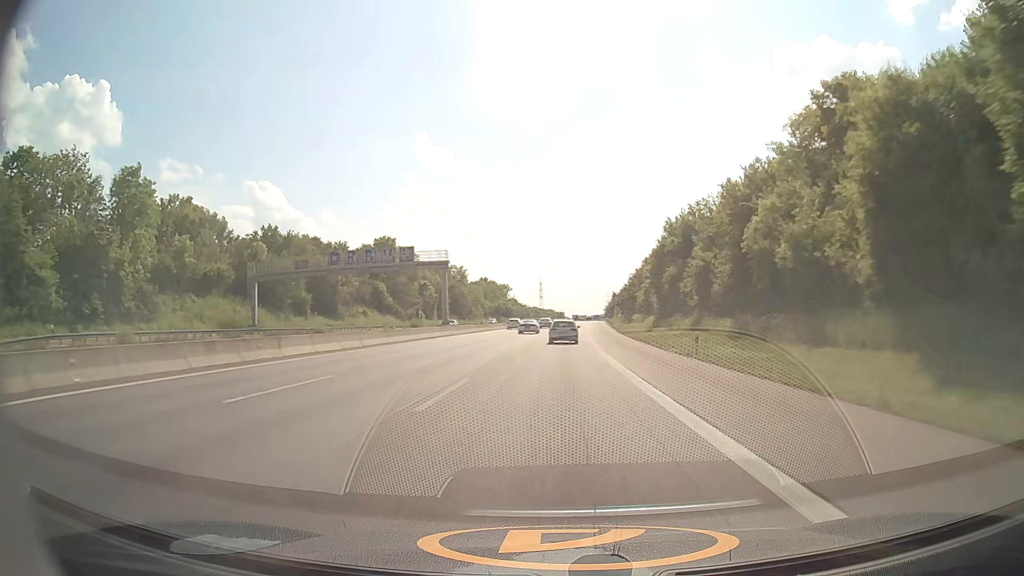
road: motorway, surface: asphalt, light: Day
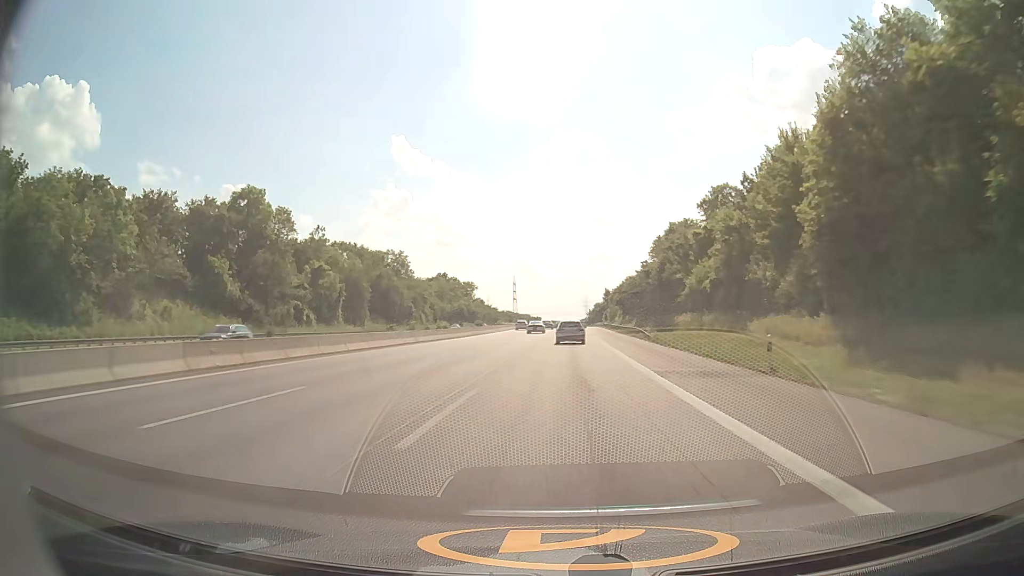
(+0.8, +56.6) m; +2°
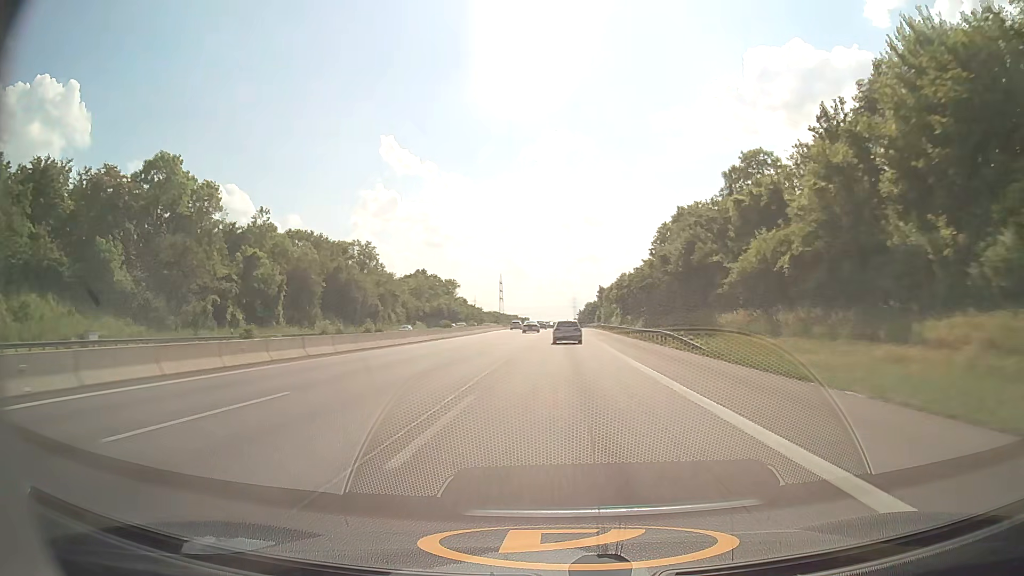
(+0.2, +18.8) m; +1°
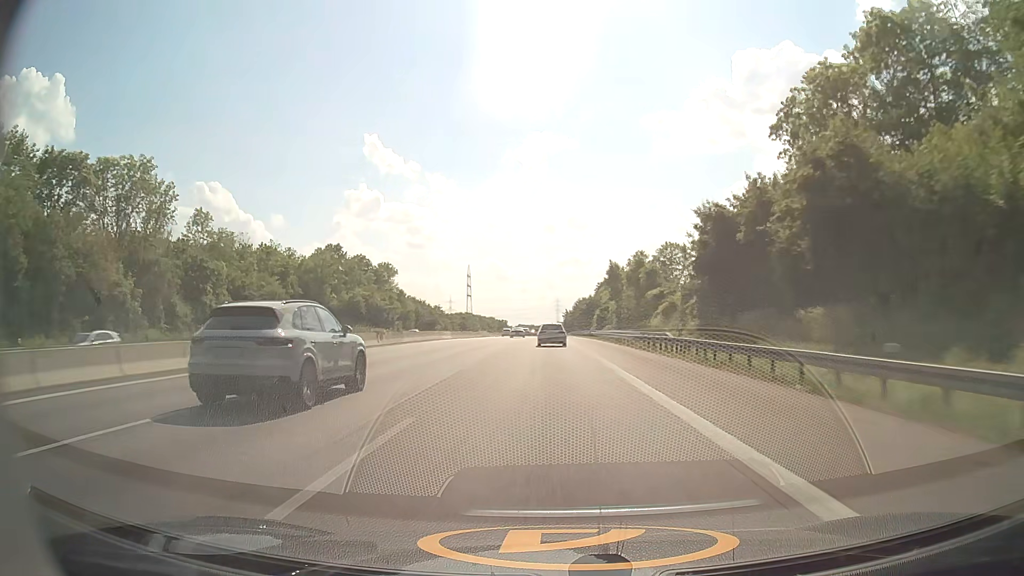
(+1.5, +74.2) m; +2°
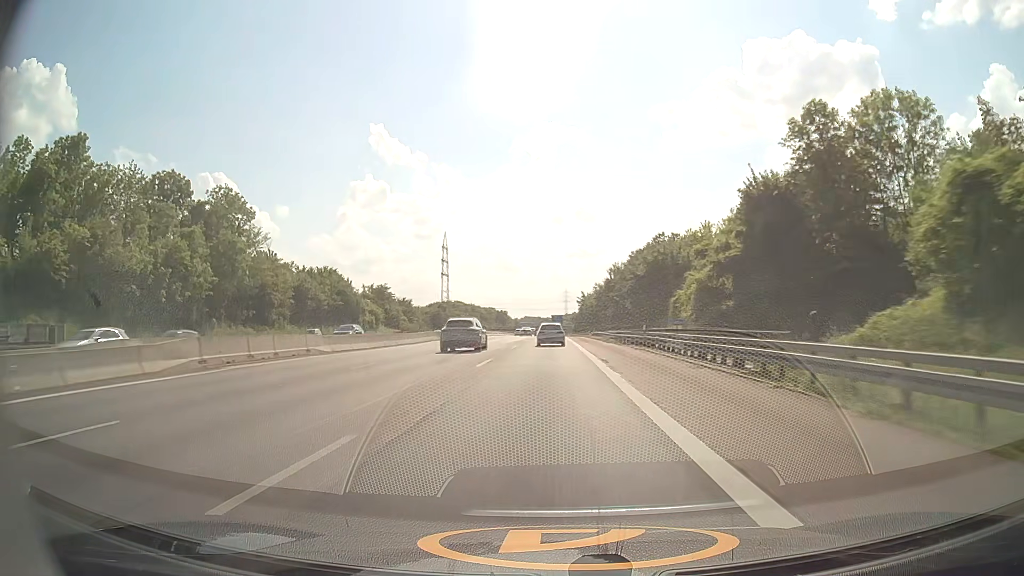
(-0.5, +90.9) m; -1°
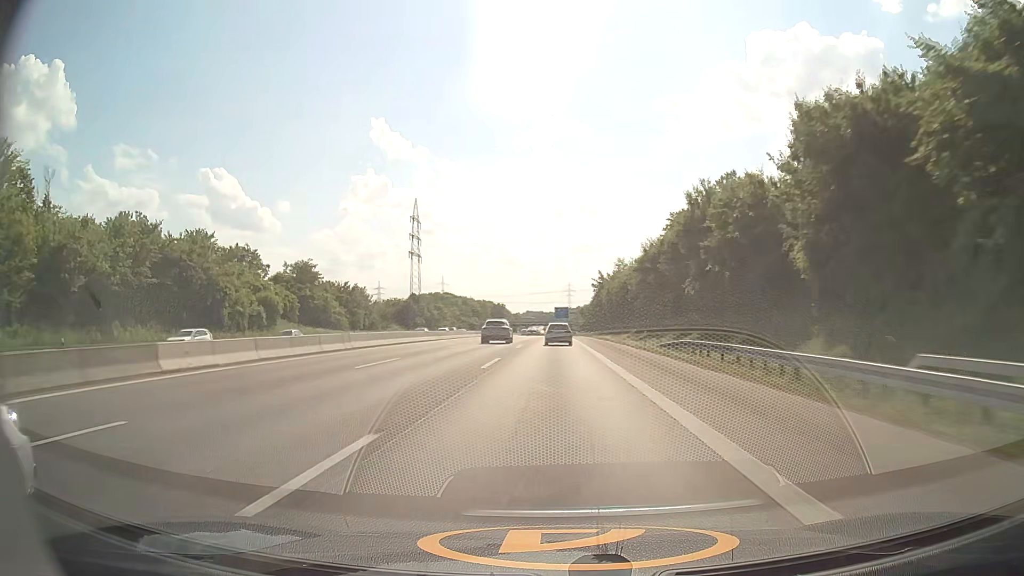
(-0.2, +54.0) m; 0°
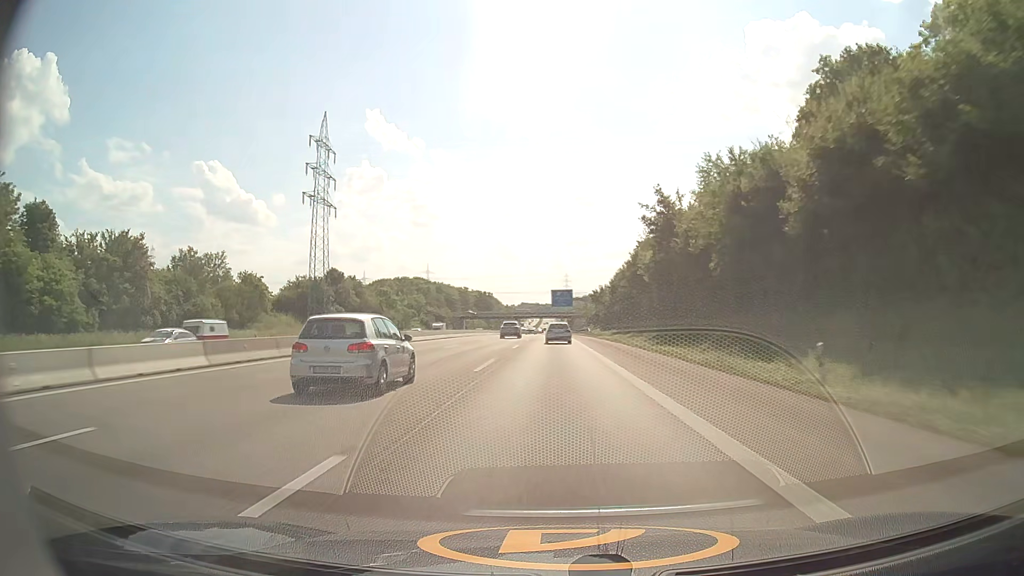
(+0.3, +71.3) m; 0°
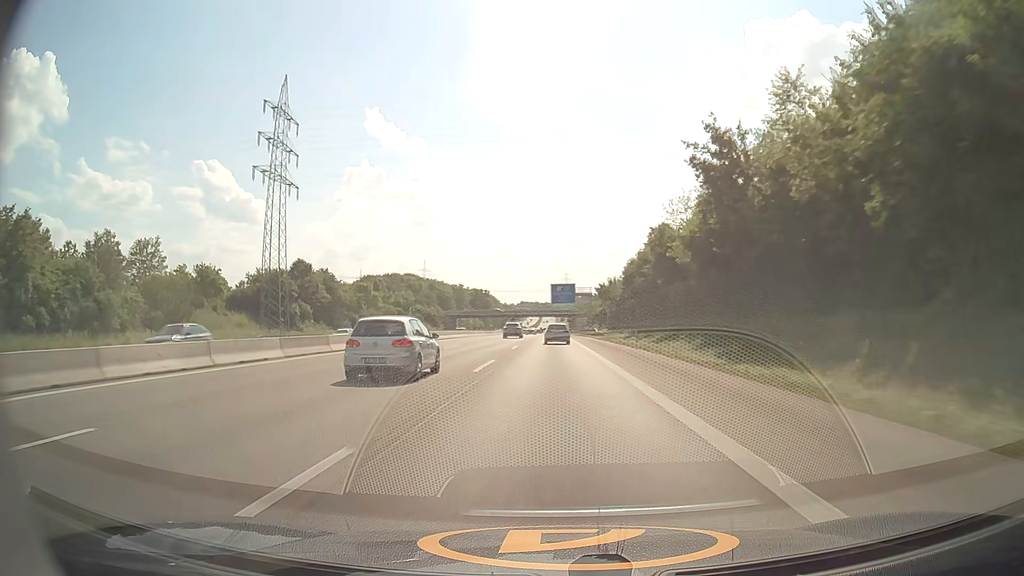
(0.0, +17.6) m; 0°
(0, +10) (0, +20) (0, +30) (0, +40) (0, +50) (0, +60) (0, +70) (0, +80) (0, +90) (0, +100) m
